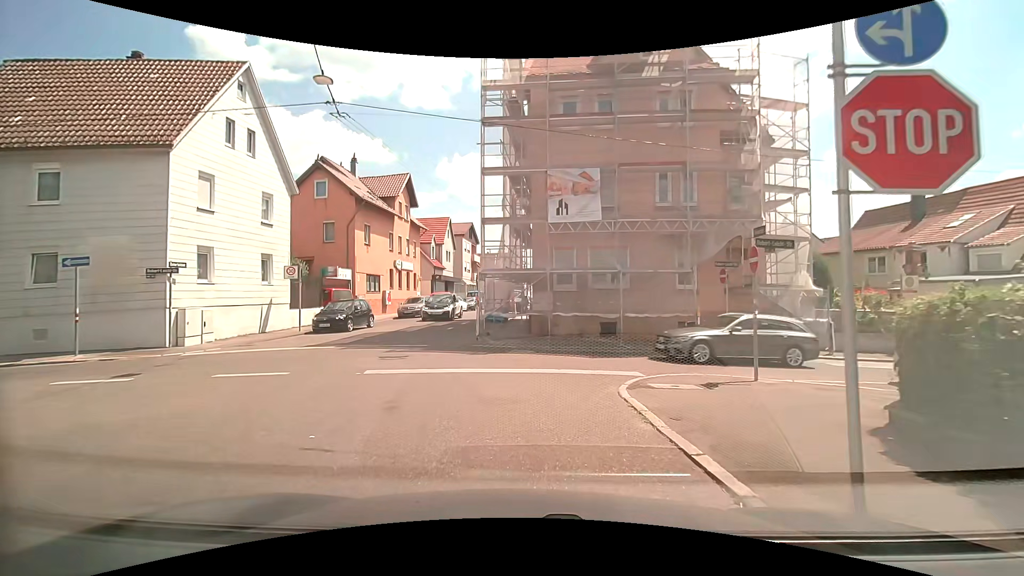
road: residential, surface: asphalt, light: Day
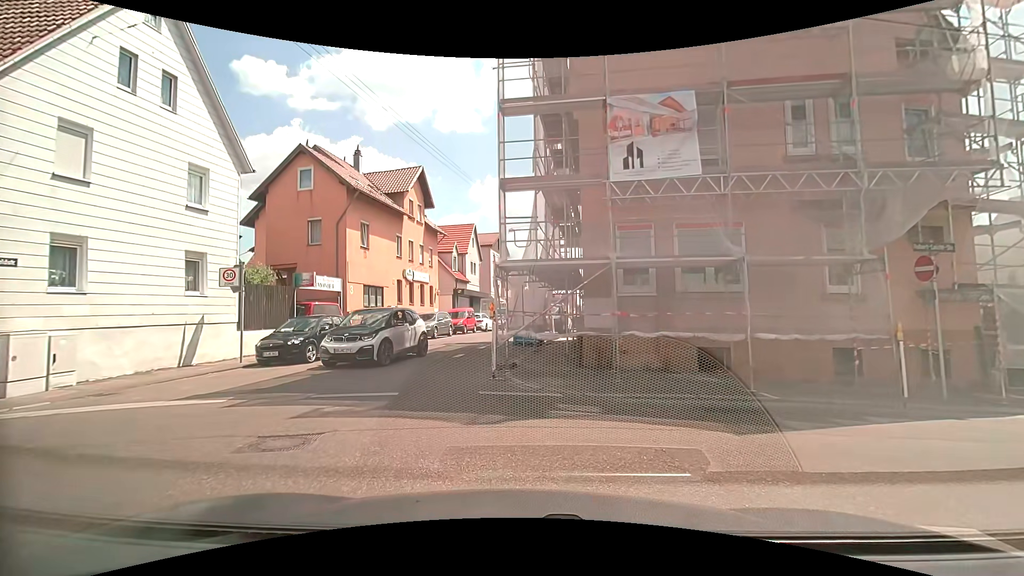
(-0.2, +7.4) m; -3°
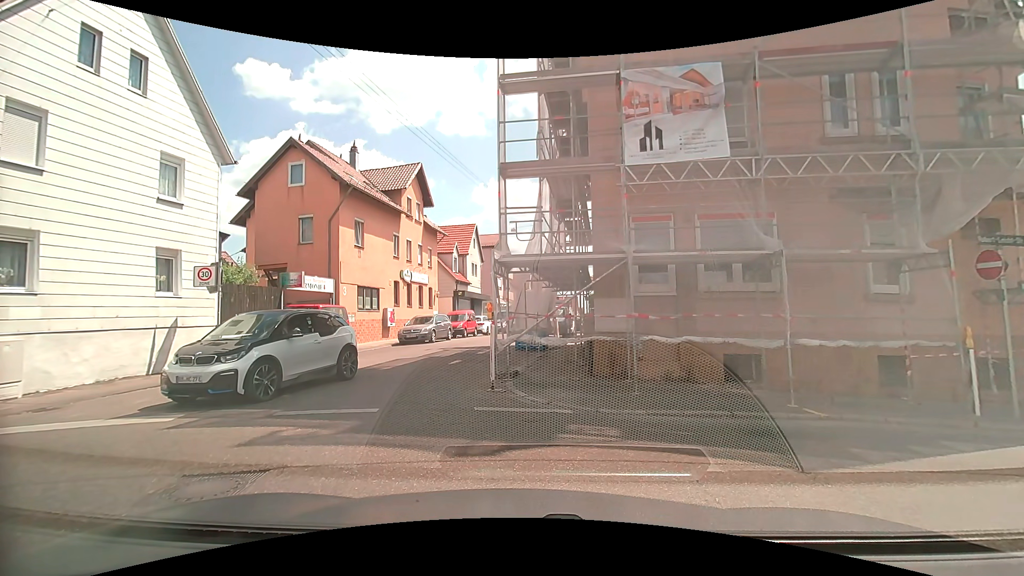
(0.0, +1.4) m; -2°
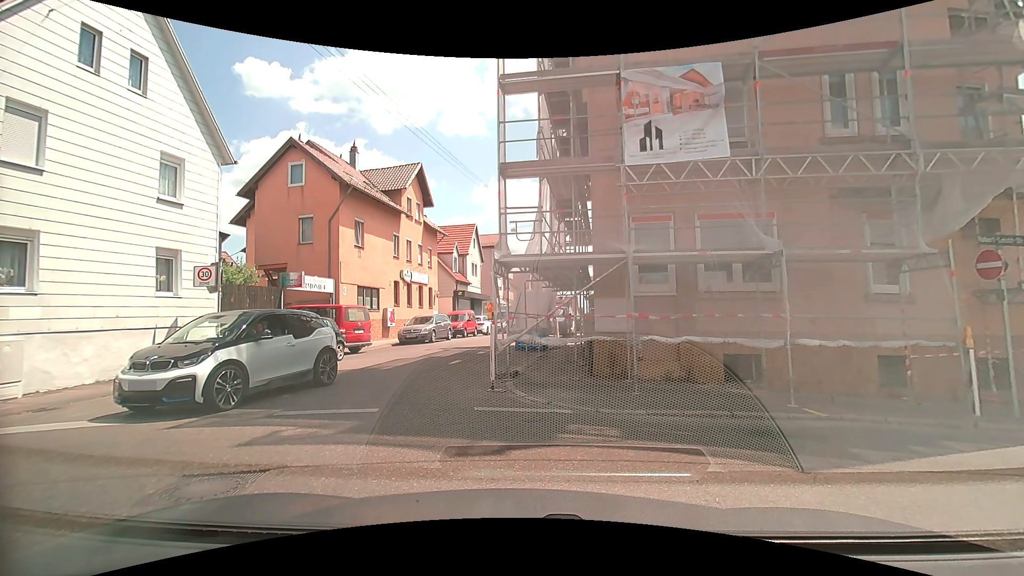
(0.0, 0.0) m; 0°
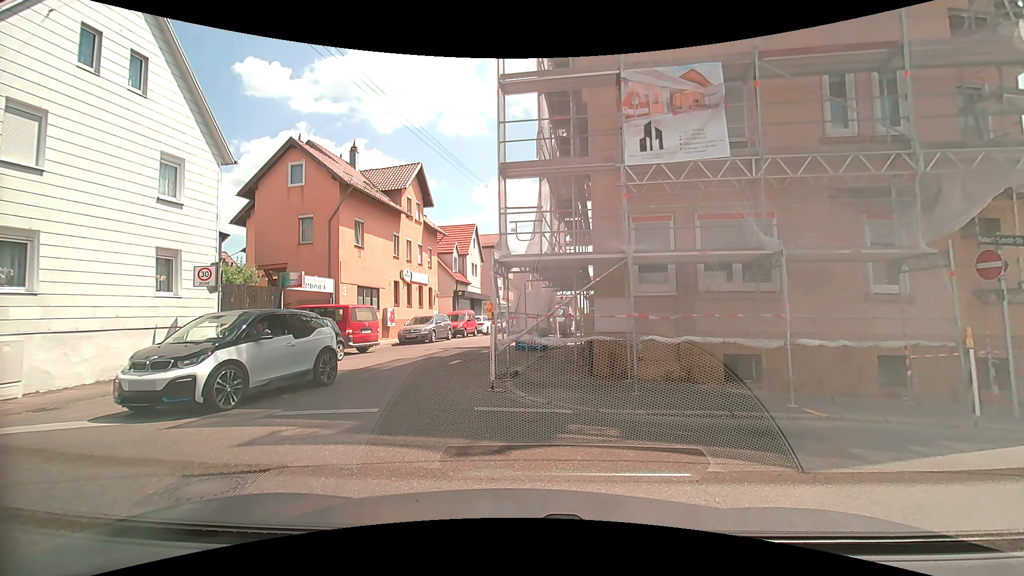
(0.0, 0.0) m; 0°
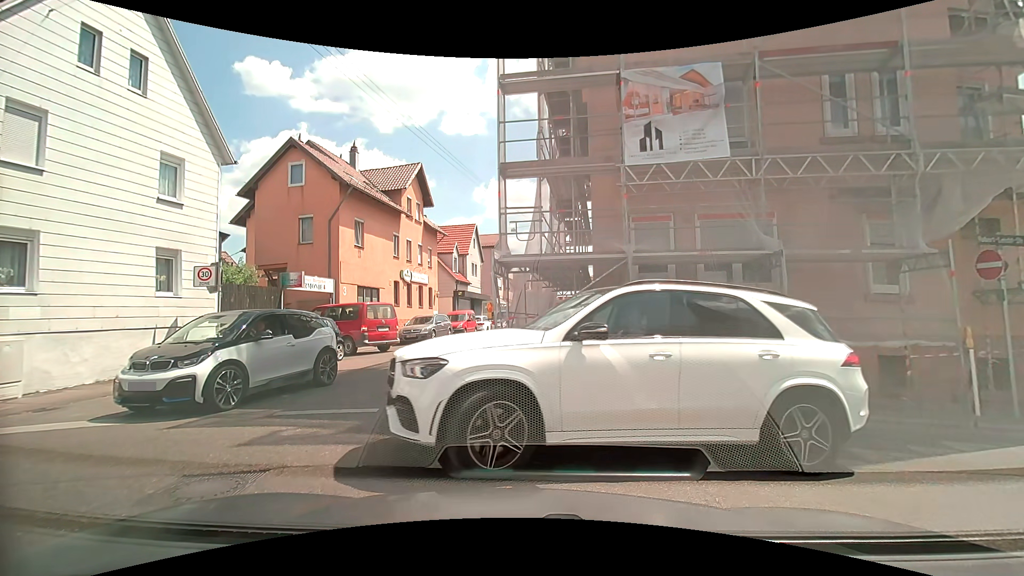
(0.0, 0.0) m; 0°
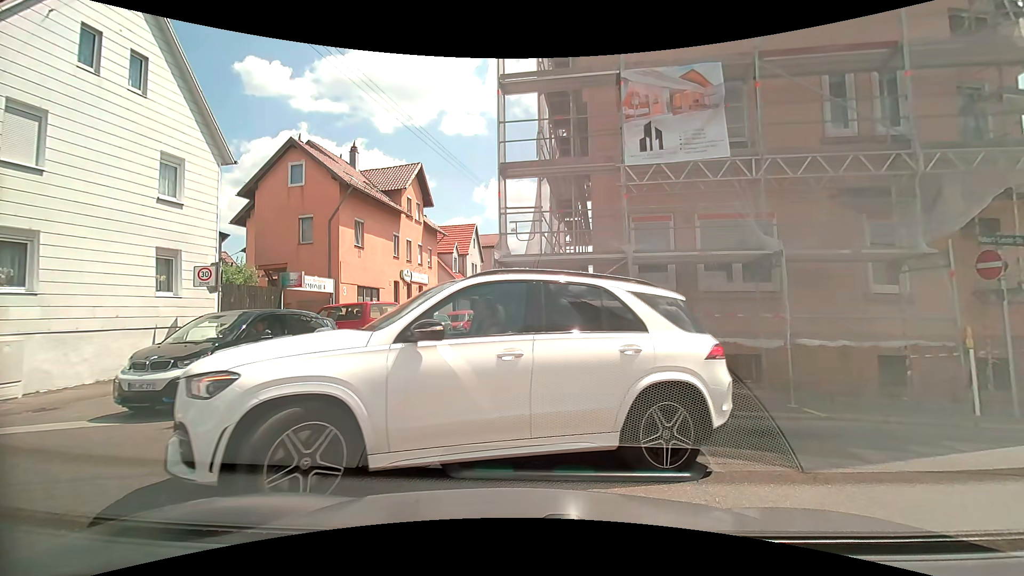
(0.0, 0.0) m; 0°
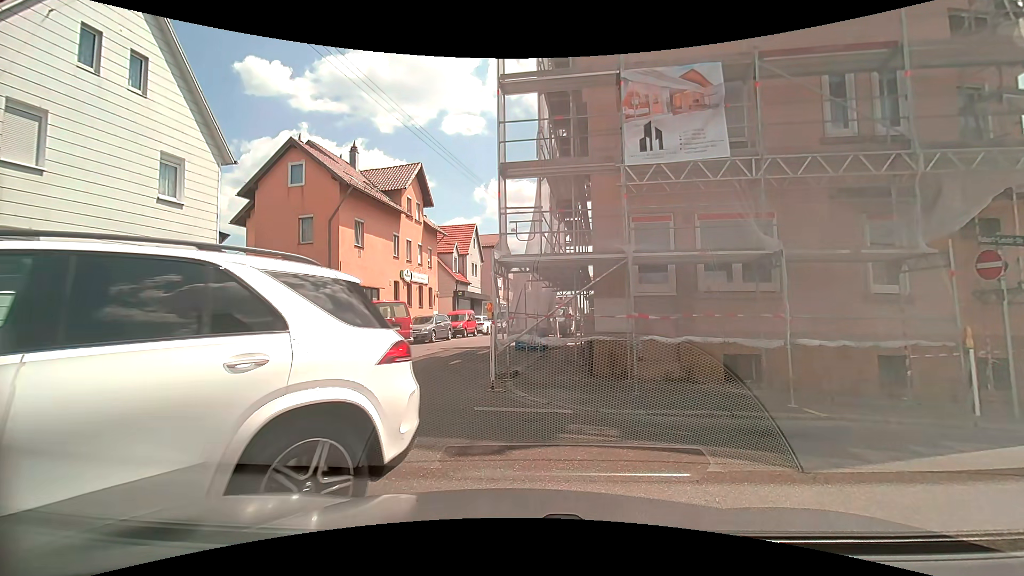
(0.0, 0.0) m; 0°
